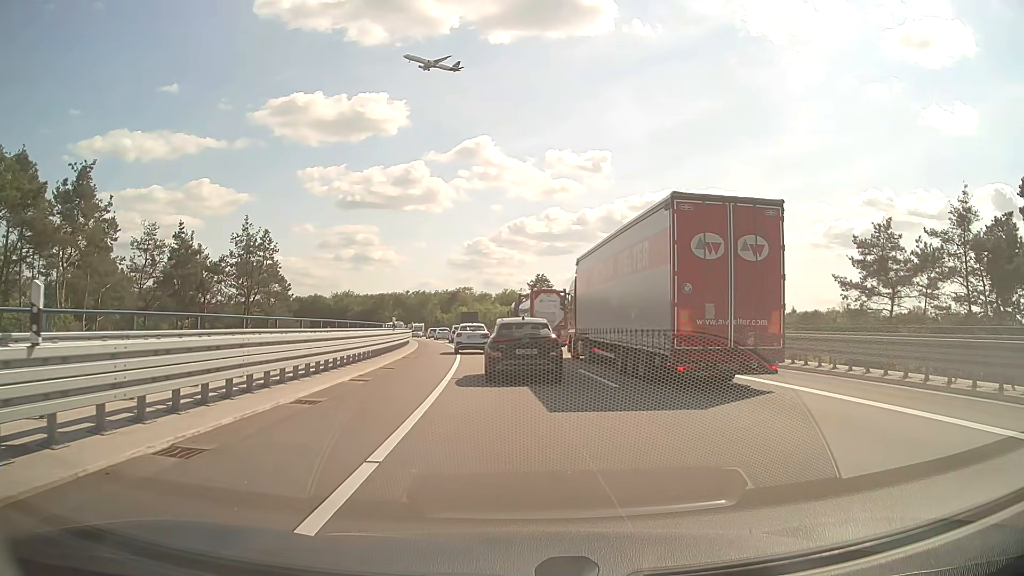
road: motorway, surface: asphalt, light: Day
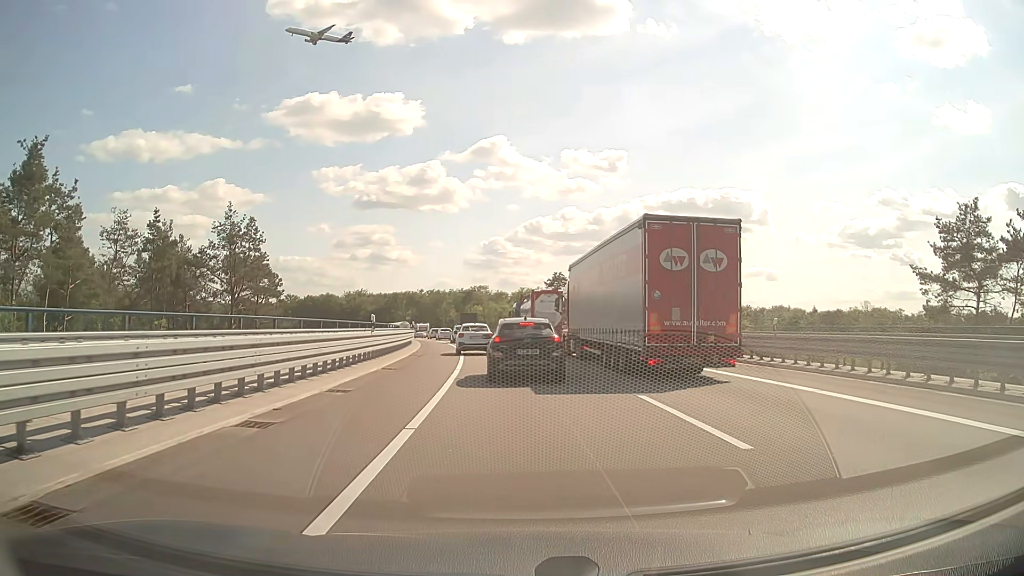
(-0.1, +7.8) m; -1°
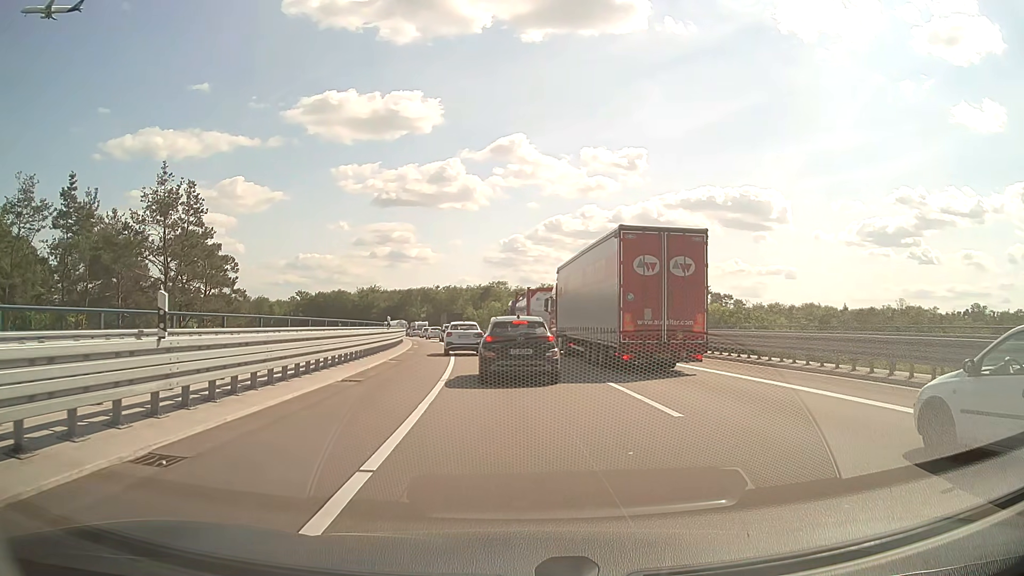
(-0.2, +15.1) m; -2°
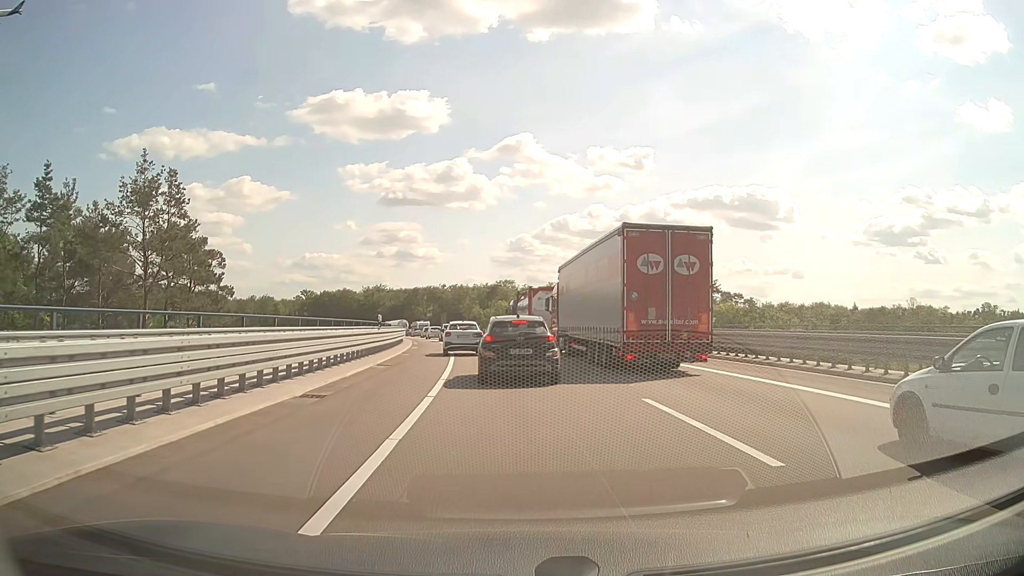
(0.0, +3.7) m; -1°
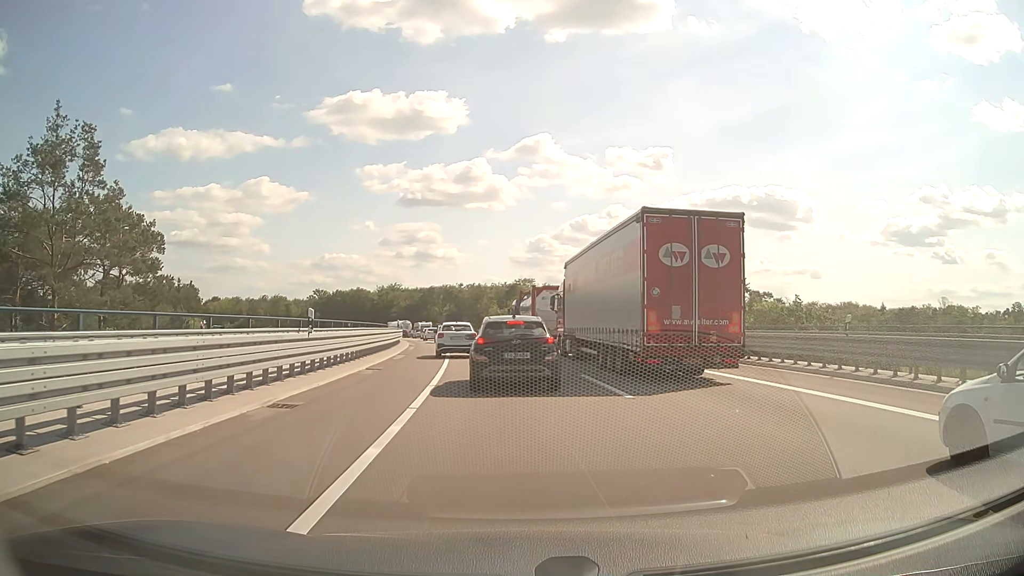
(-0.1, +11.4) m; -2°
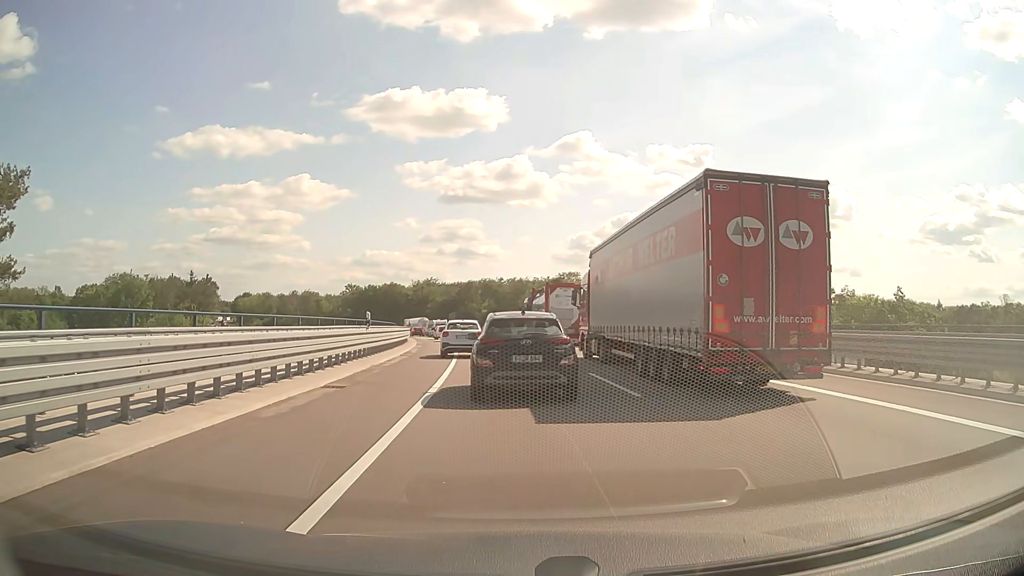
(-0.5, +18.0) m; -4°
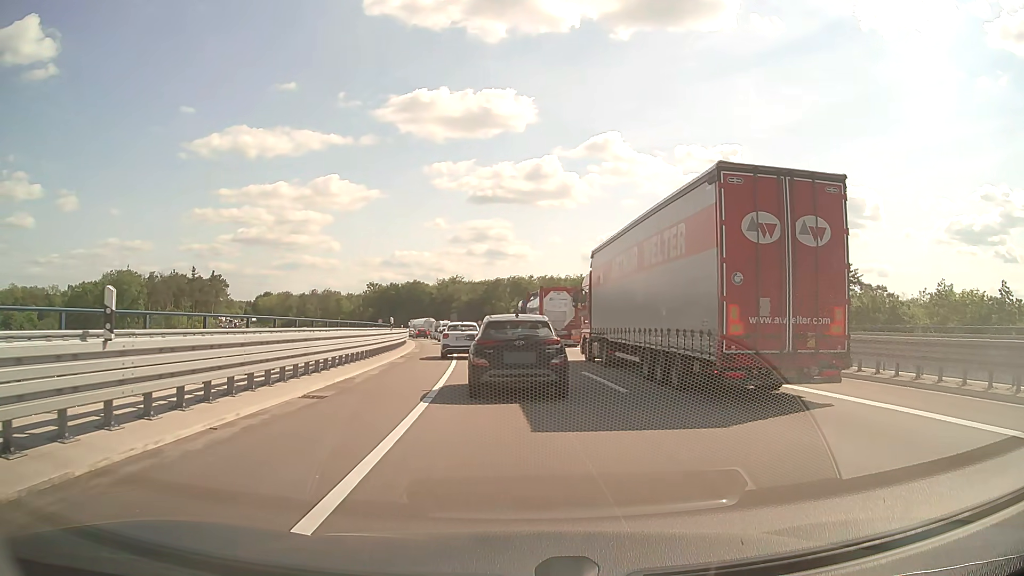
(-0.3, +16.8) m; -2°
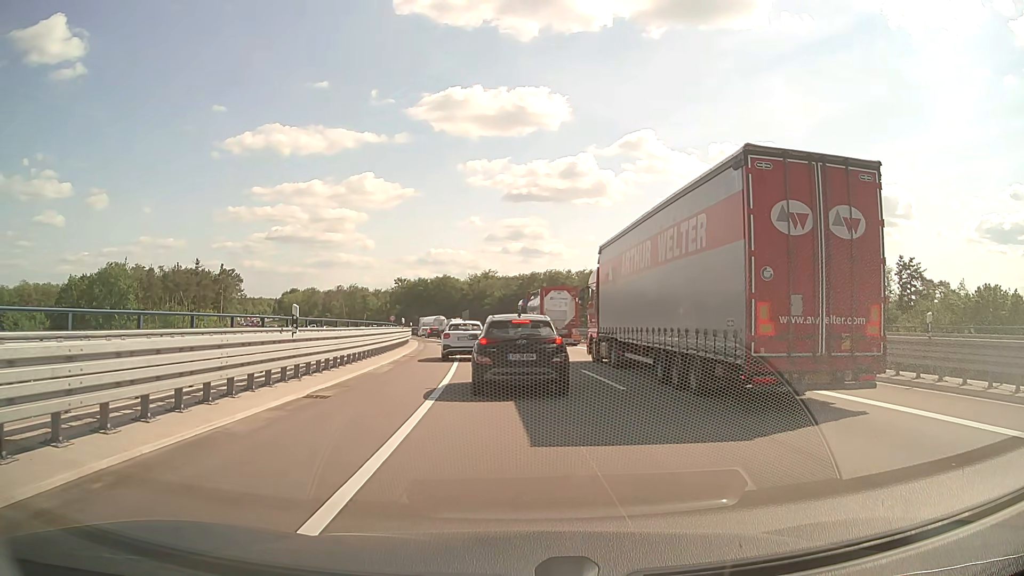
(-0.3, +17.4) m; -2°
(0, +10) (-1, +20) (-1, +30) (-2, +40) (-3, +50) (-5, +60) (-7, +70) (-9, +79) (-11, +89) (-14, +99) m
